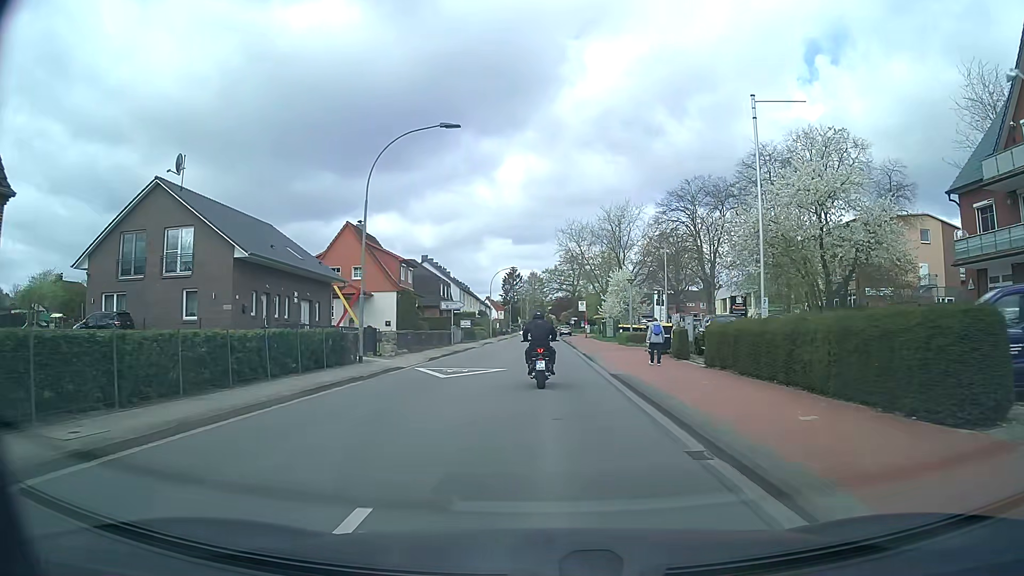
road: secondary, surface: asphalt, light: Day
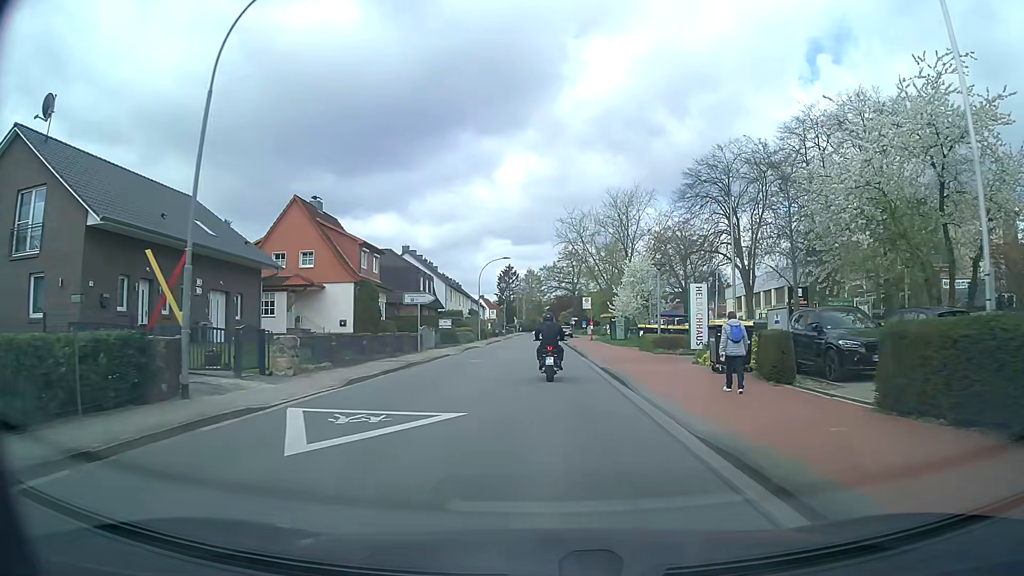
(0.0, +11.2) m; 0°
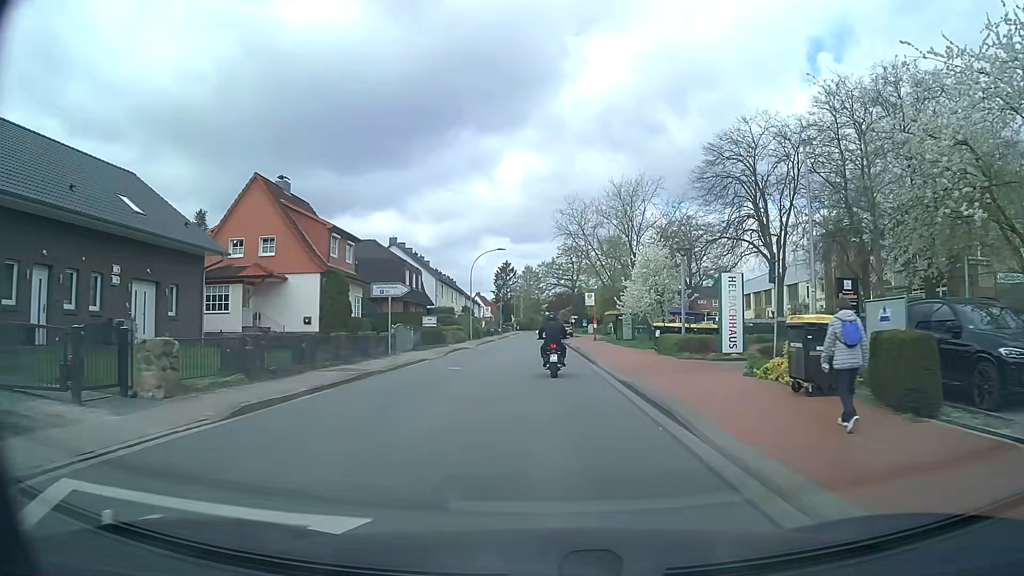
(0.0, +6.0) m; 0°
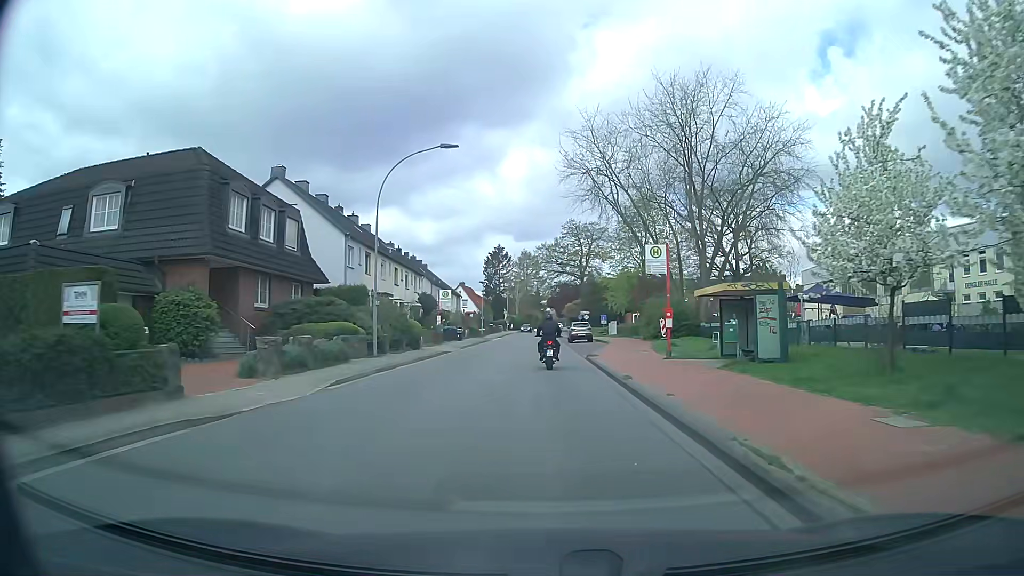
(+0.3, +33.2) m; +1°
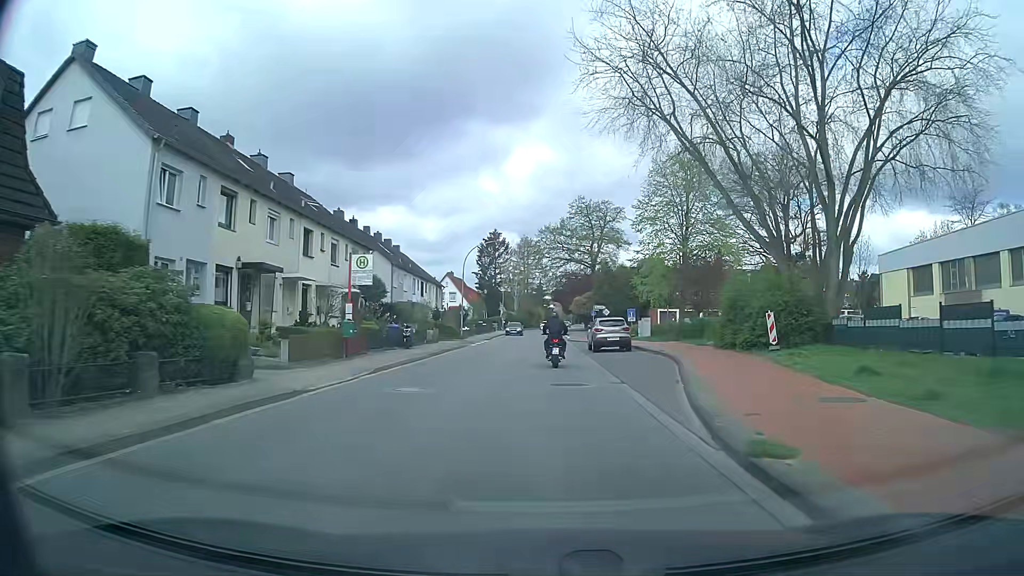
(-0.2, +20.9) m; 0°
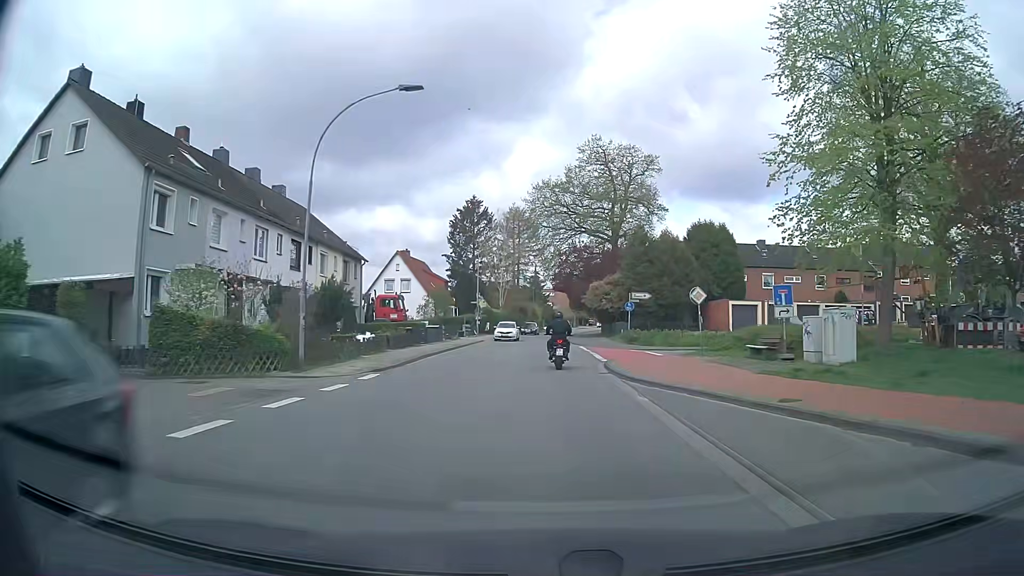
(0.0, +34.8) m; 0°
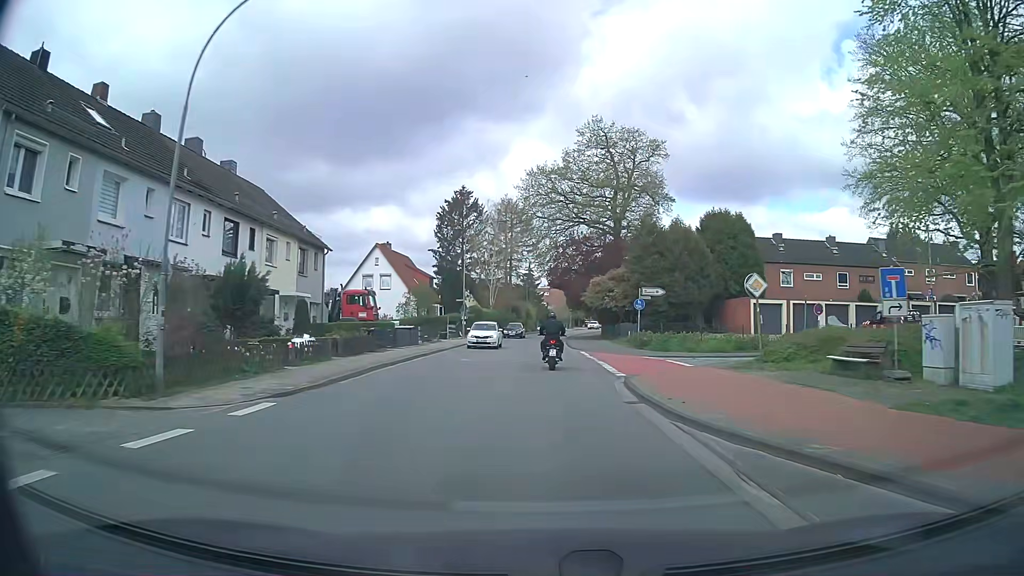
(0.0, +7.0) m; 0°
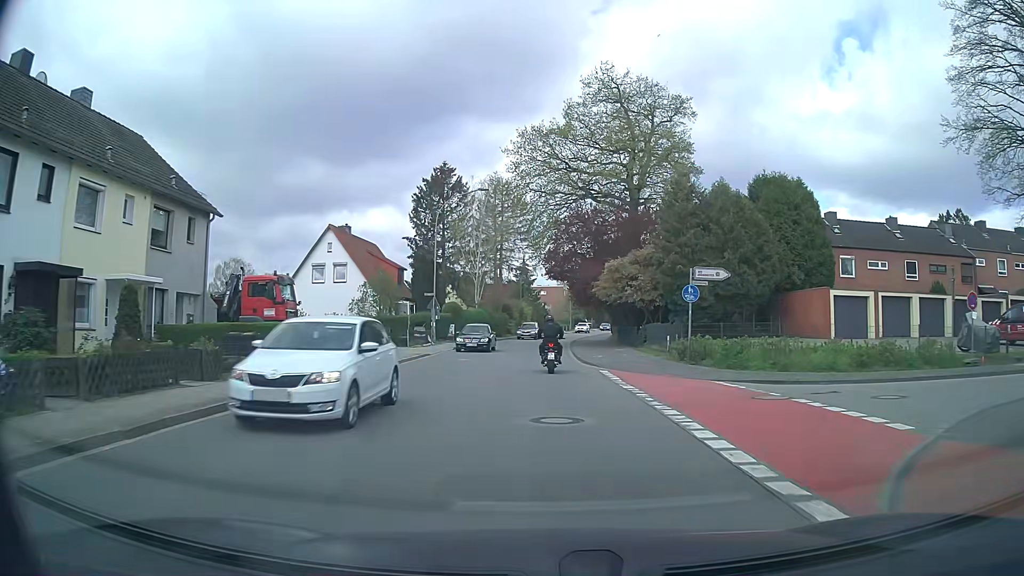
(+0.1, +13.9) m; +1°
(0, +10) (0, +20) (0, +30) (0, +40) (0, +50) (+1, +60) (+2, +70) (+3, +80) (+5, +90) (+7, +99) m
